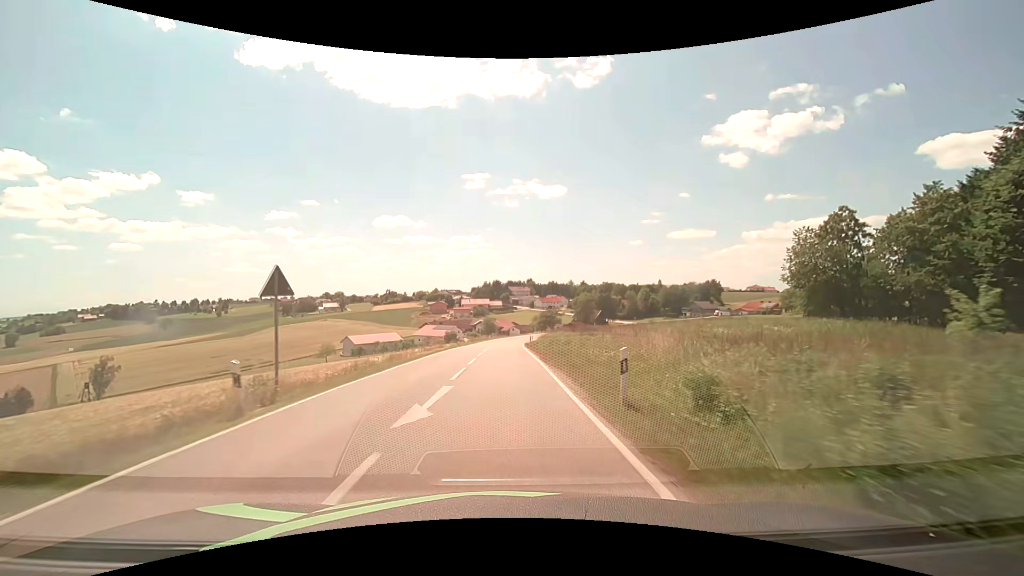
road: secondary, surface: asphalt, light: Day
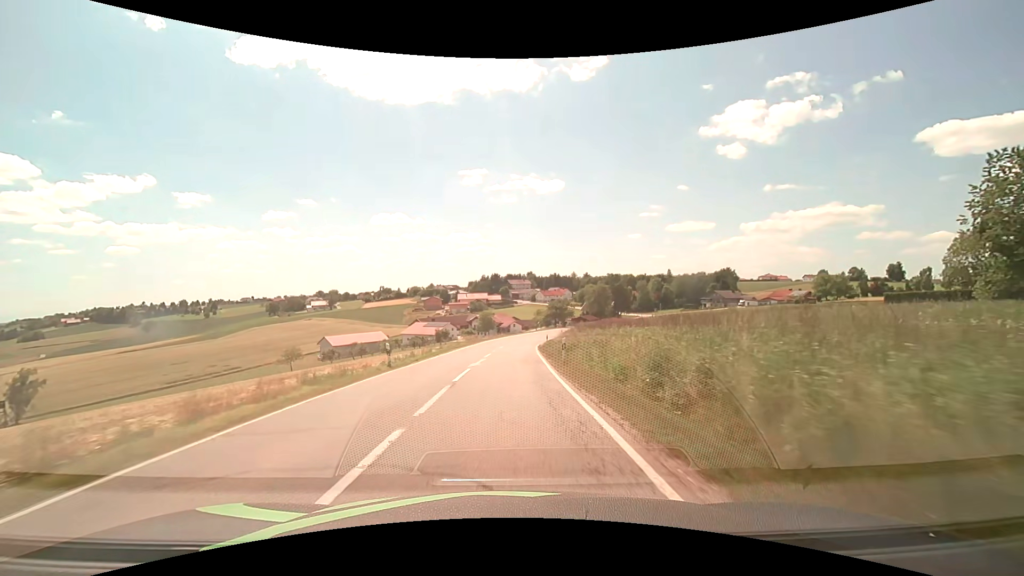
(+0.2, +28.1) m; 0°
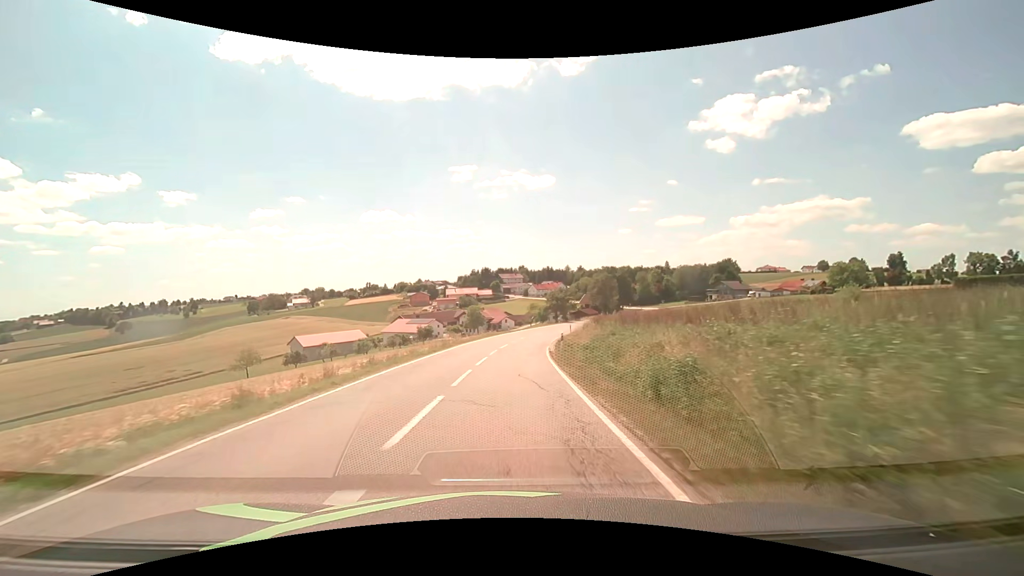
(+0.2, +18.8) m; +1°
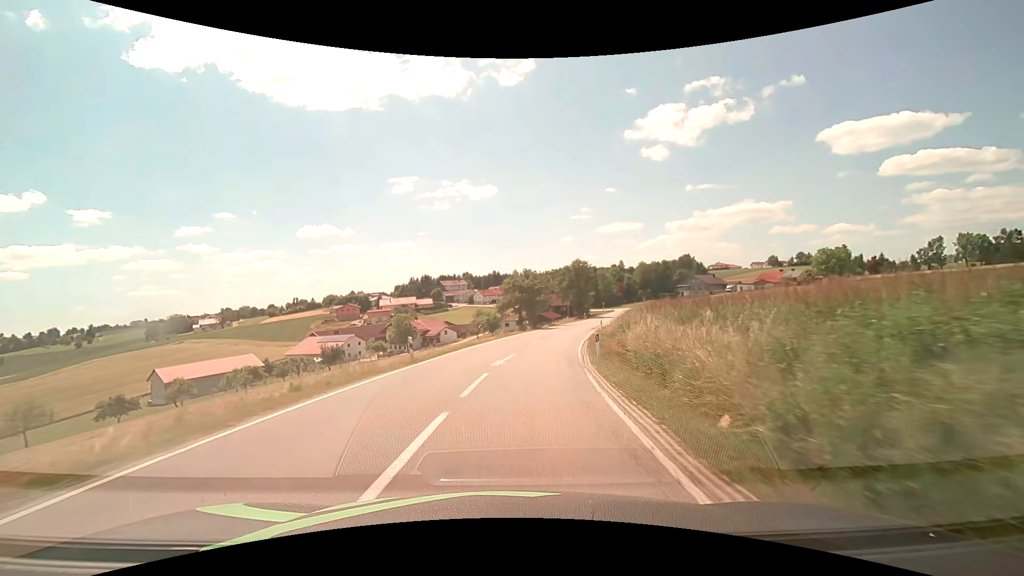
(+1.5, +37.2) m; +6°
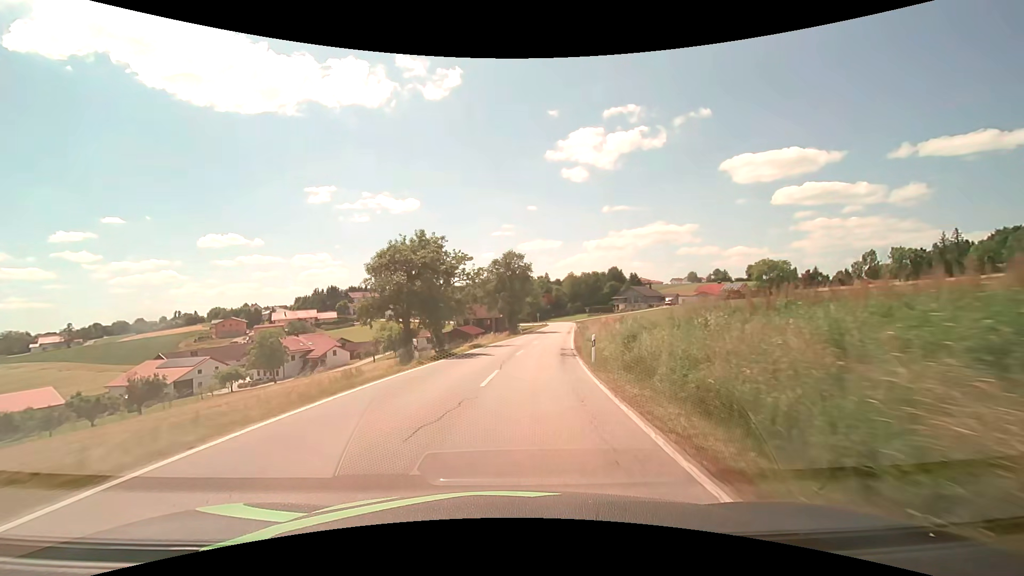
(+2.2, +27.5) m; +9°
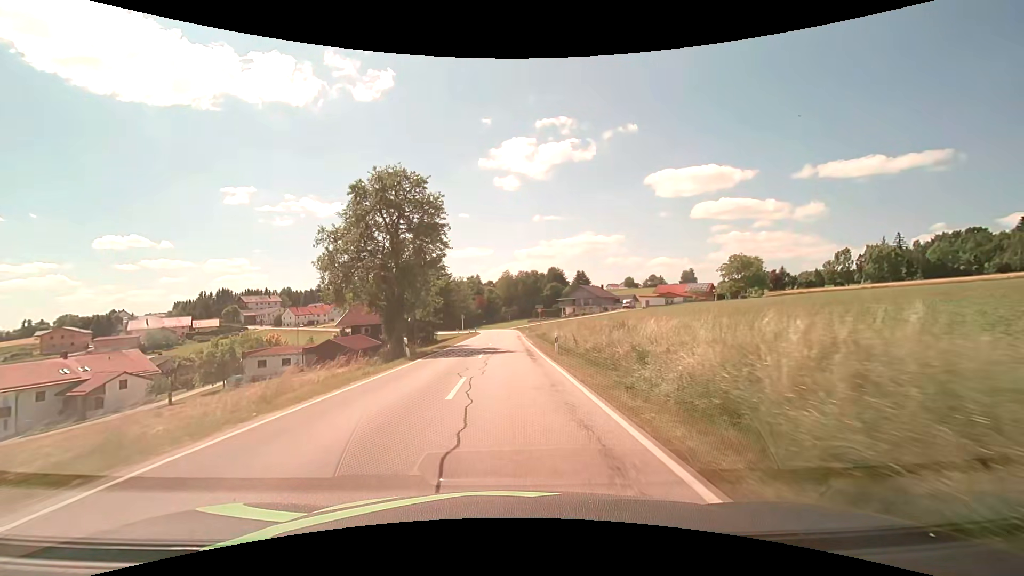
(+2.9, +36.9) m; +8°
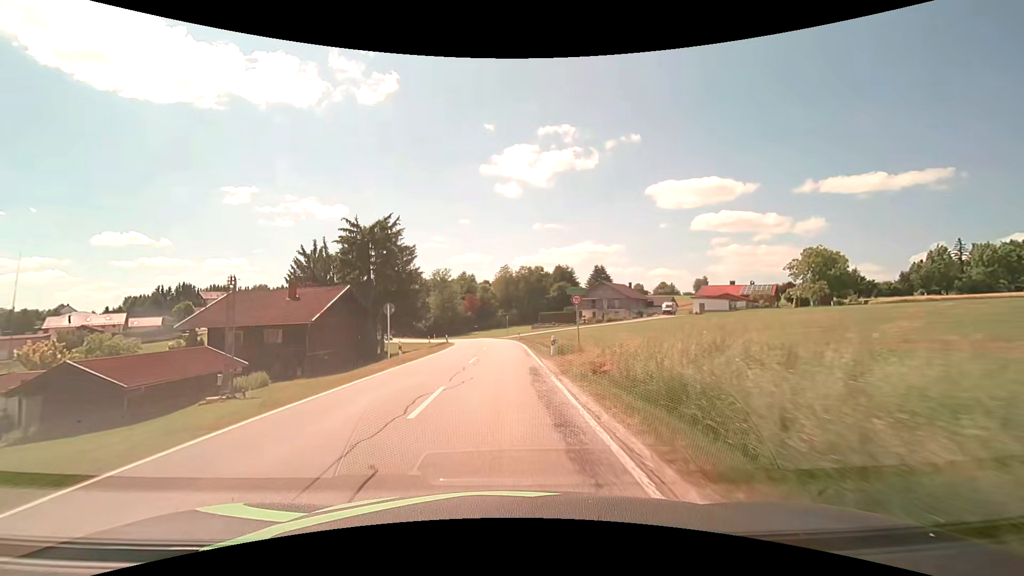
(+0.3, +37.0) m; 0°
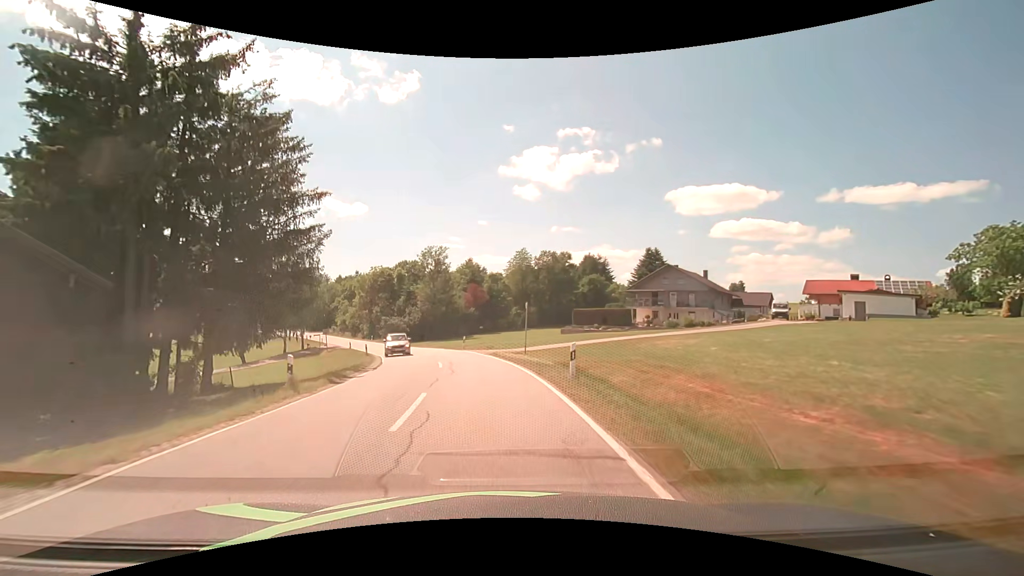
(0.0, +37.0) m; -1°
(0, +10) (-1, +20) (-3, +30) (-5, +39) (-9, +49) (-12, +58) (-16, +68) (-20, +77) (-24, +86) (-29, +95) m
